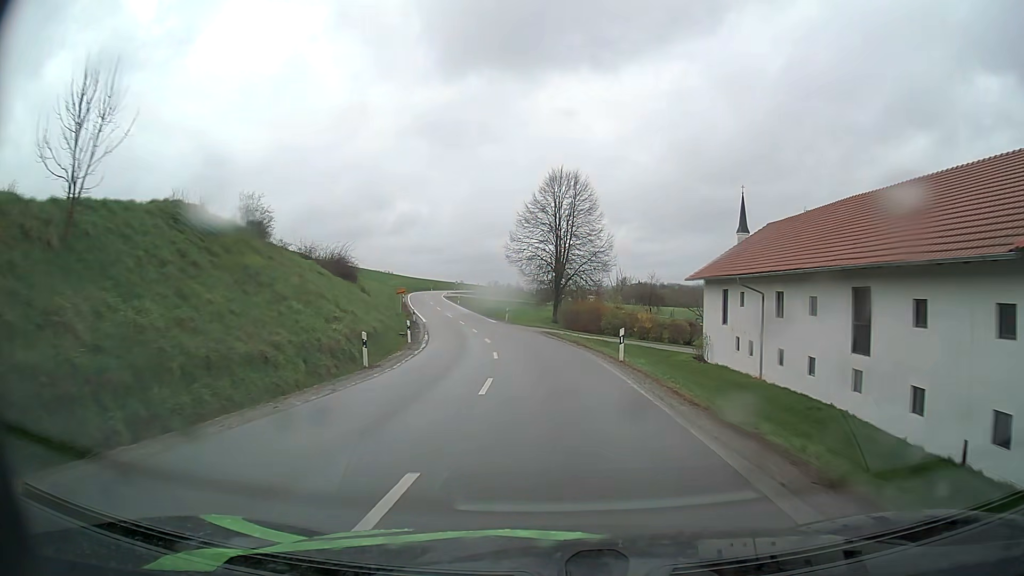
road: secondary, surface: asphalt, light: Day
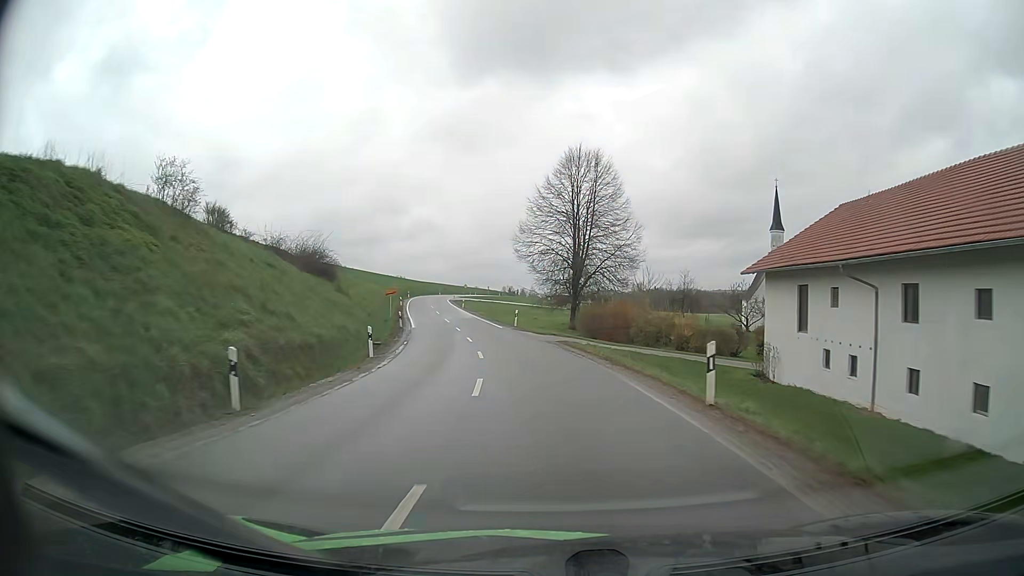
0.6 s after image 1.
(-0.1, +9.6) m; -1°
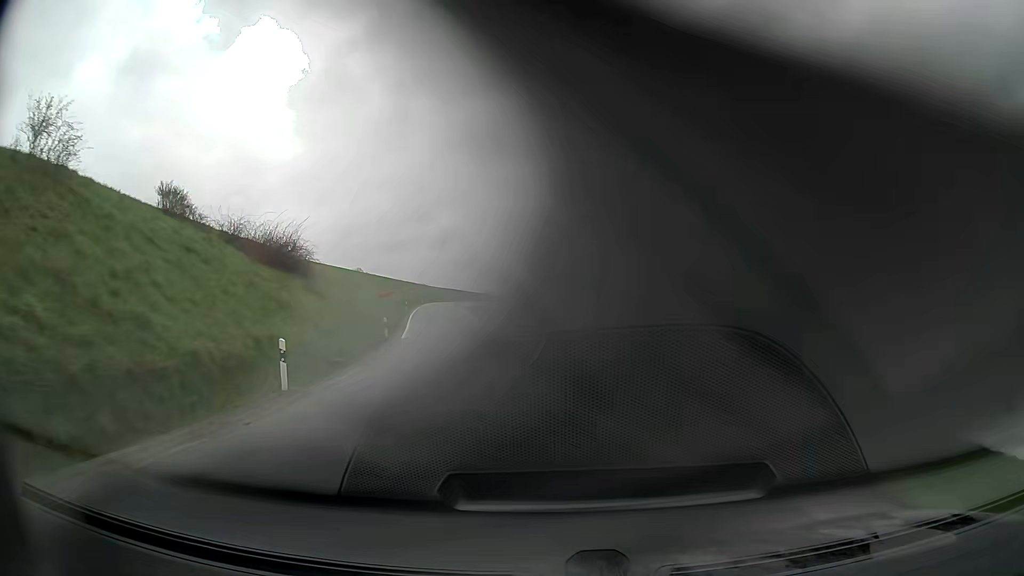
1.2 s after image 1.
(-0.2, +9.8) m; -2°
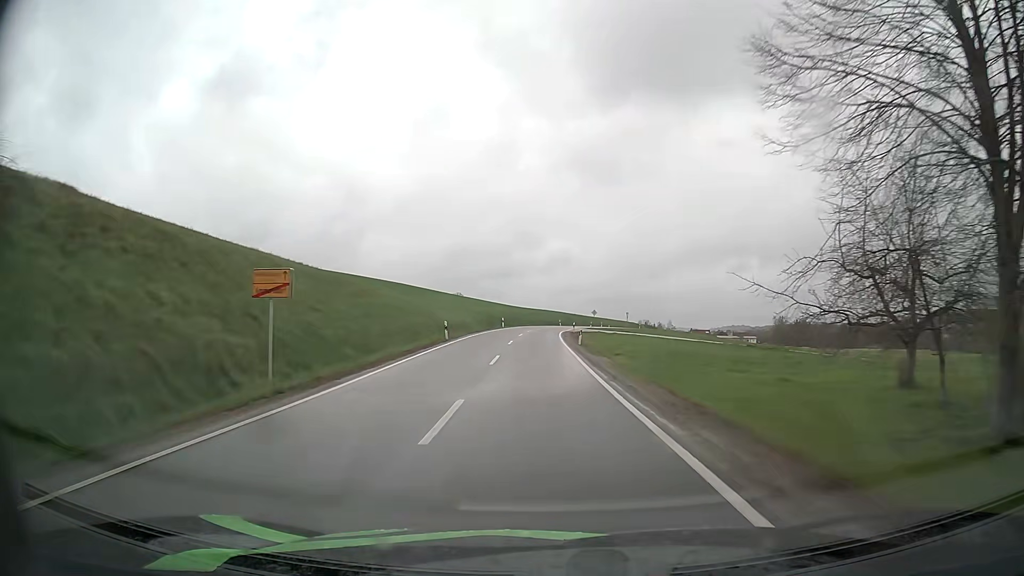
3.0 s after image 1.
(-2.7, +30.7) m; -9°
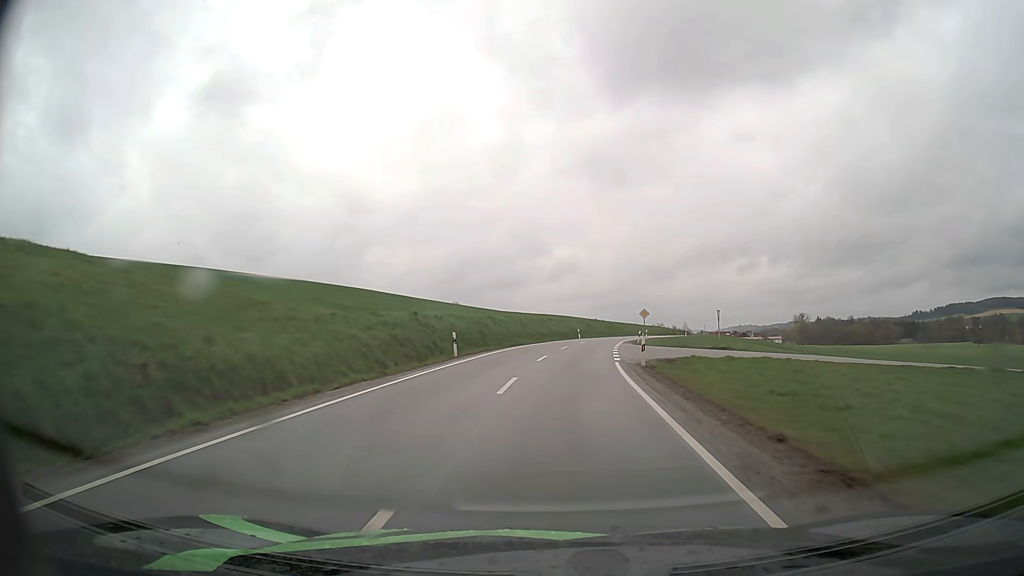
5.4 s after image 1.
(-0.7, +43.2) m; 0°
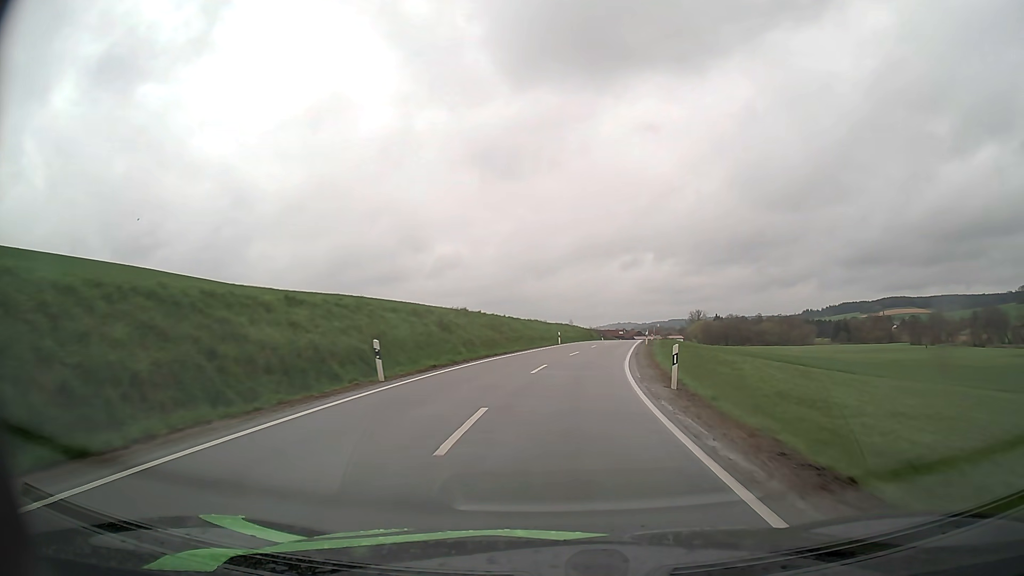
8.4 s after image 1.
(+4.0, +54.1) m; +10°
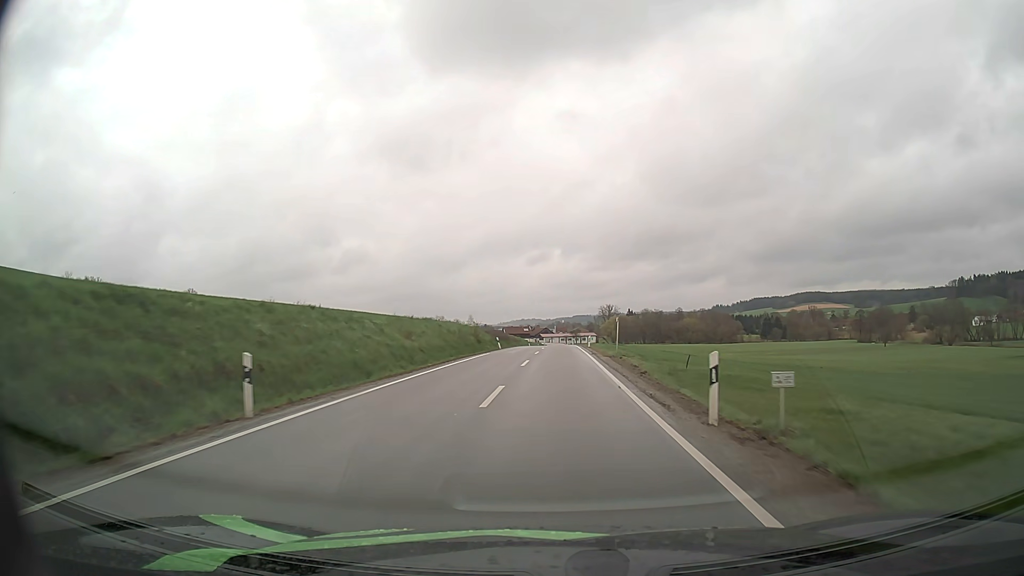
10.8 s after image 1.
(+3.9, +44.1) m; +8°
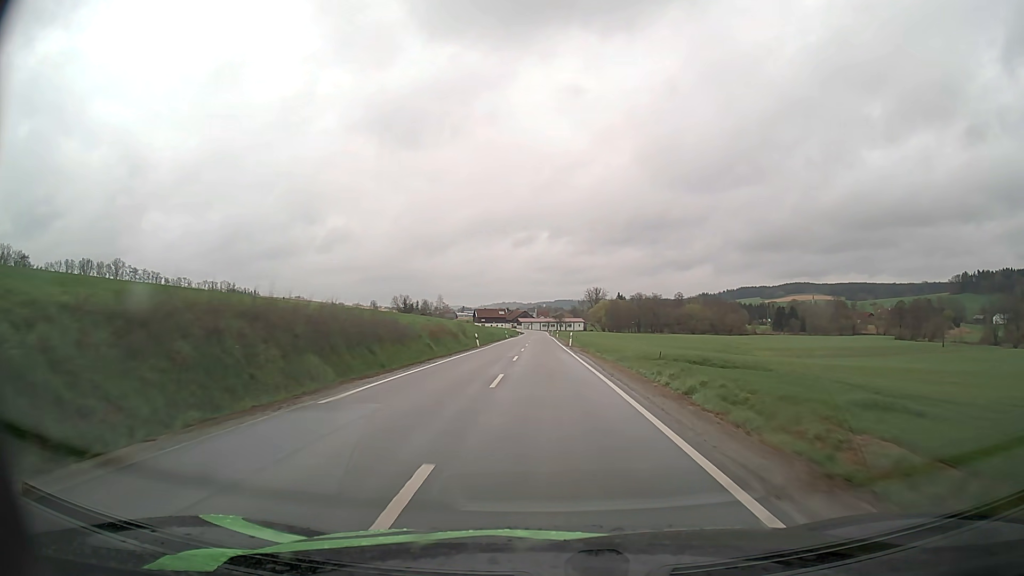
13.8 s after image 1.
(+0.7, +57.1) m; +2°
(0, +10) (0, +20) (0, +30) (0, +40) (-1, +50) (-1, +60) (-1, +70) (-1, +80) (-1, +90) (-1, +100) m
